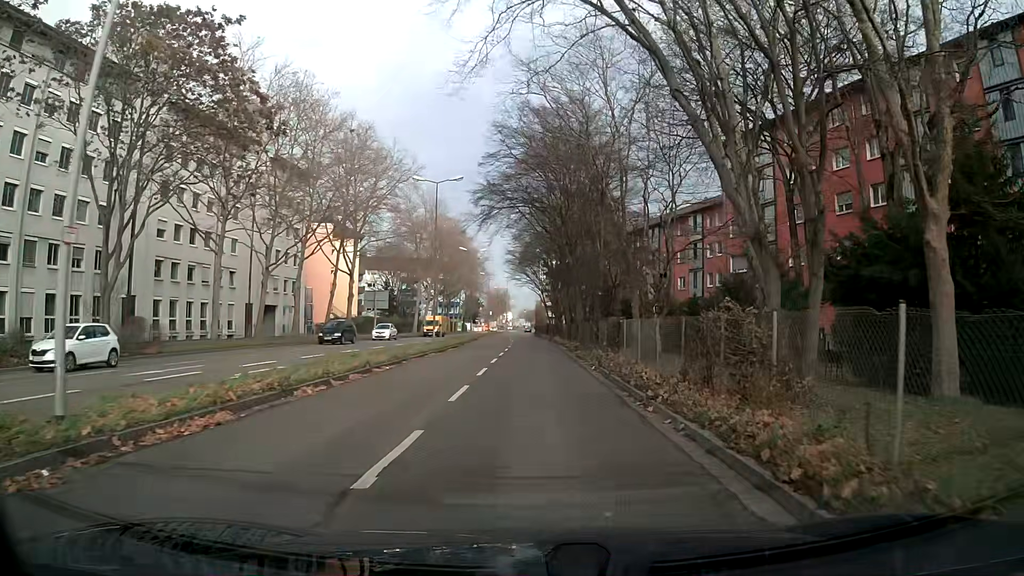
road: secondary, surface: asphalt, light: Day
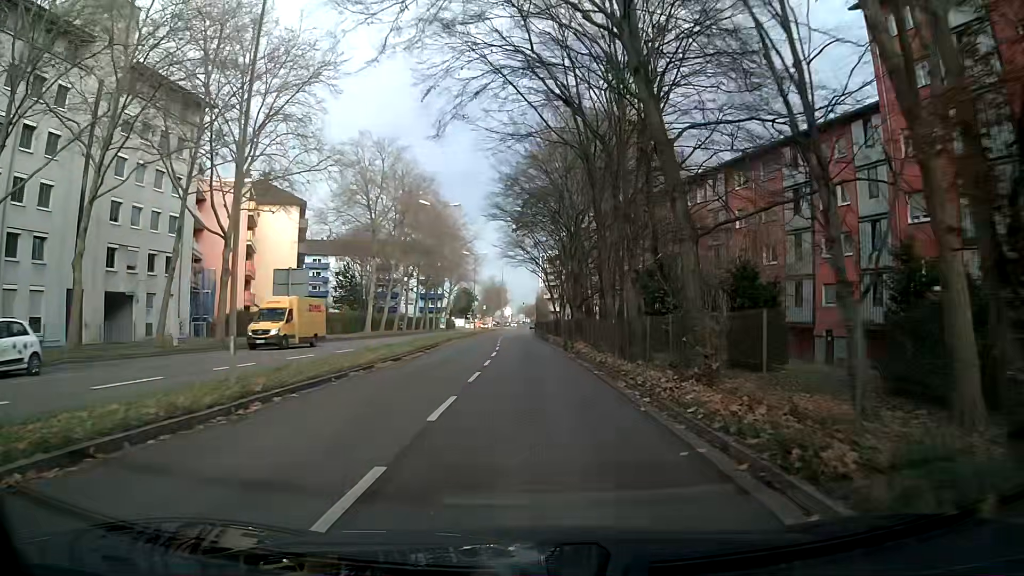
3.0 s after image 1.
(-0.6, +27.1) m; -2°
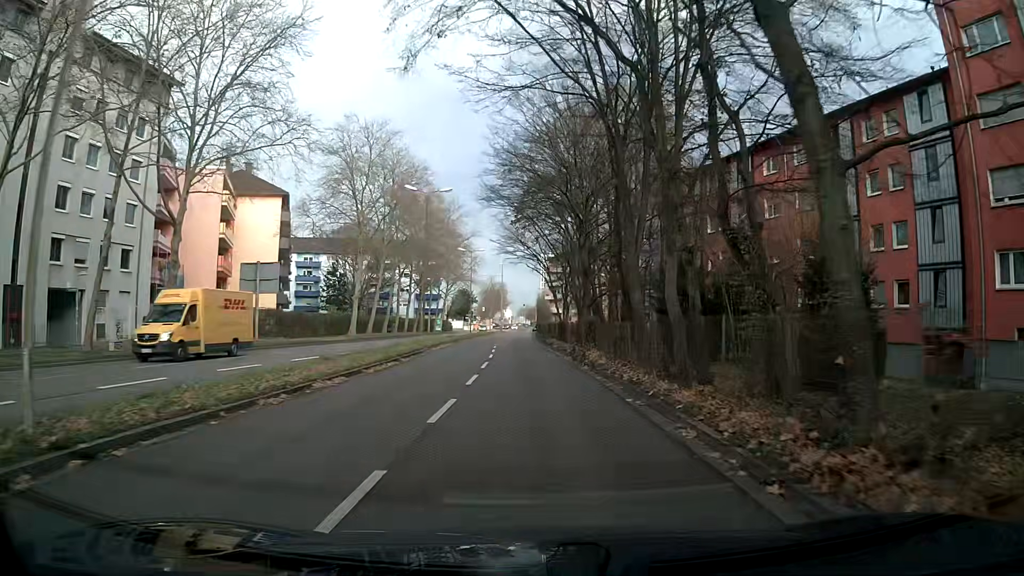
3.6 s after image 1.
(0.0, +6.1) m; -1°
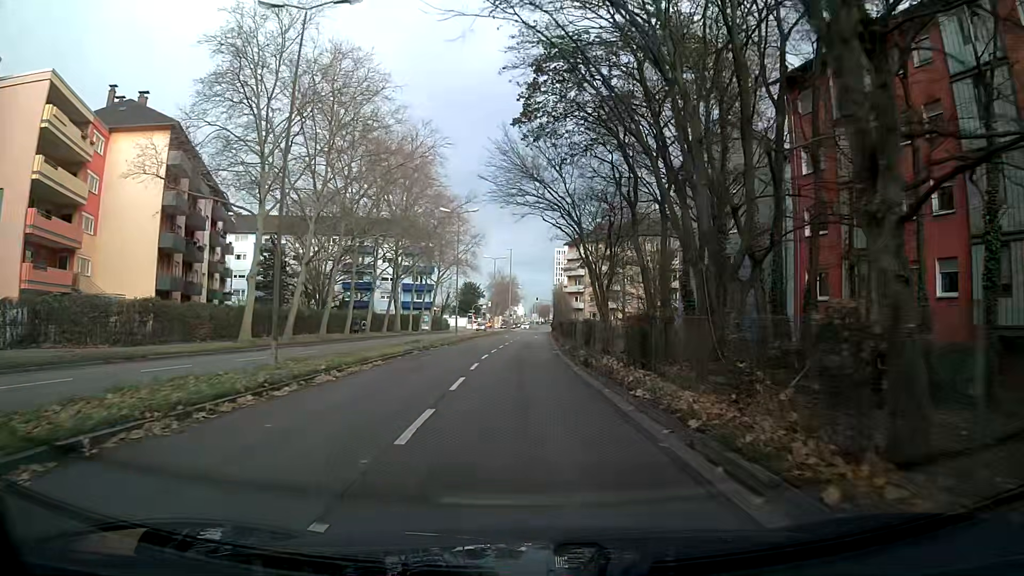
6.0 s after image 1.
(-0.1, +26.1) m; 0°
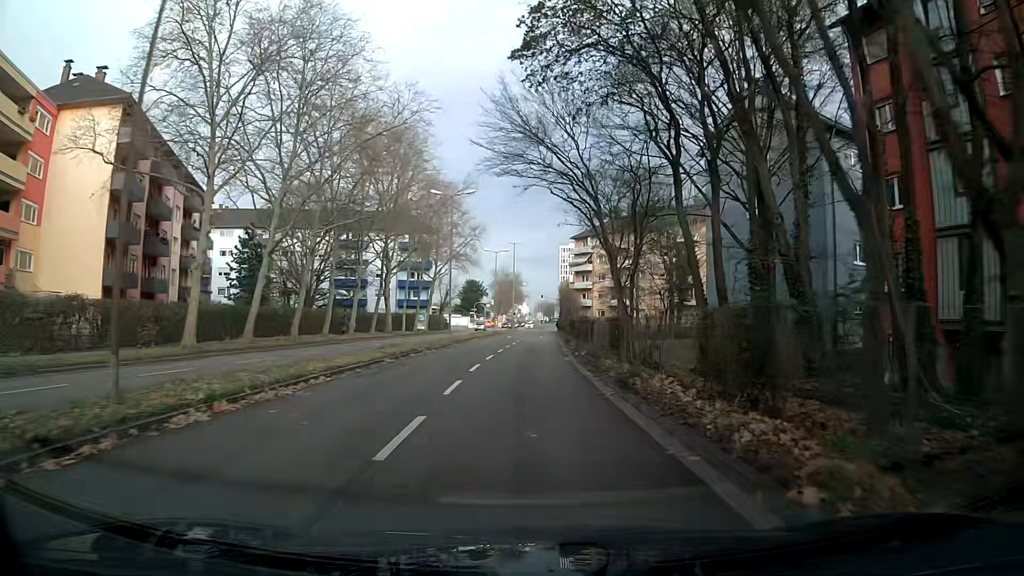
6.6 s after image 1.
(0.0, +6.9) m; 0°
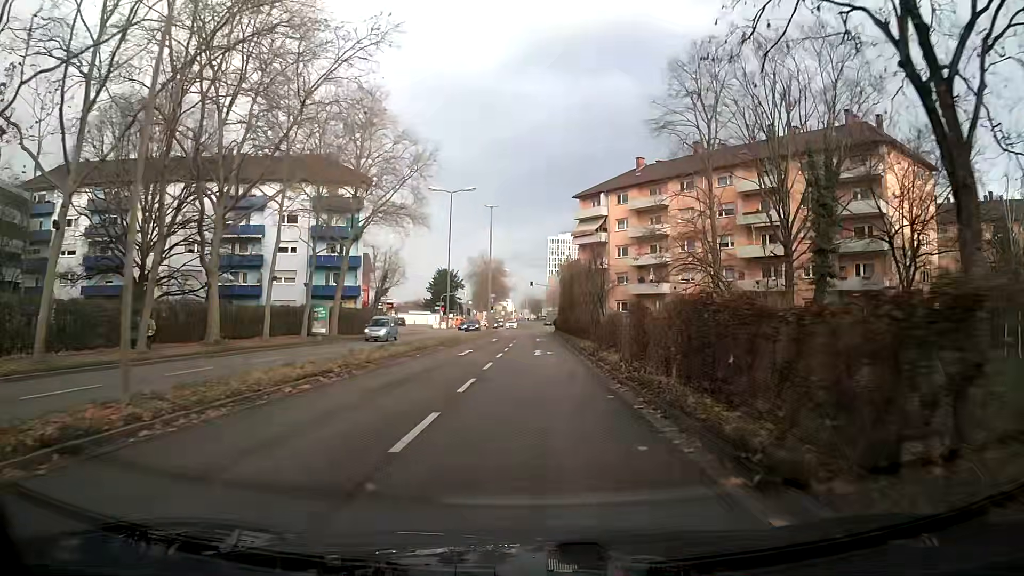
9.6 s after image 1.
(+0.3, +35.6) m; +2°
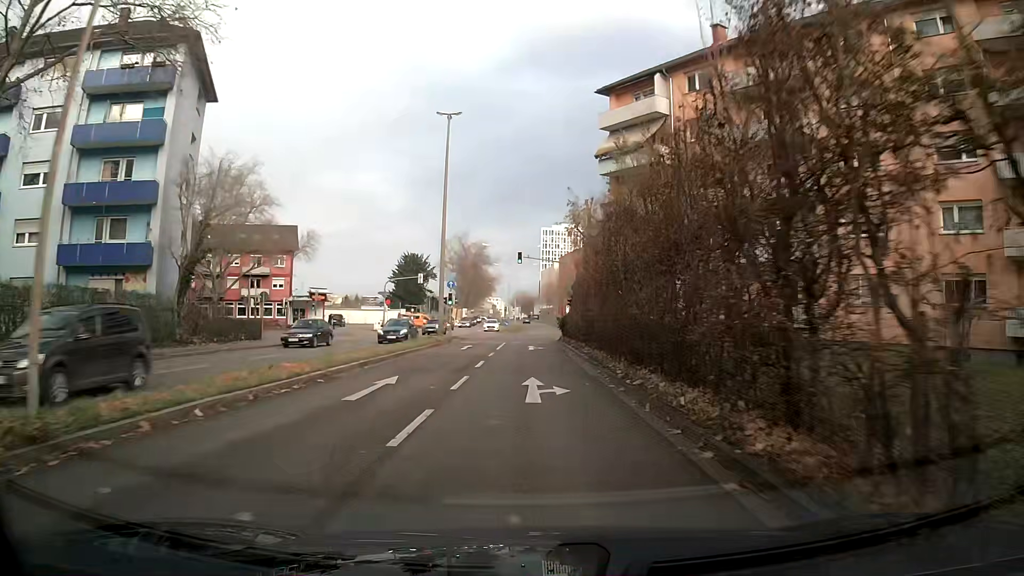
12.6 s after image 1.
(0.0, +35.8) m; 0°
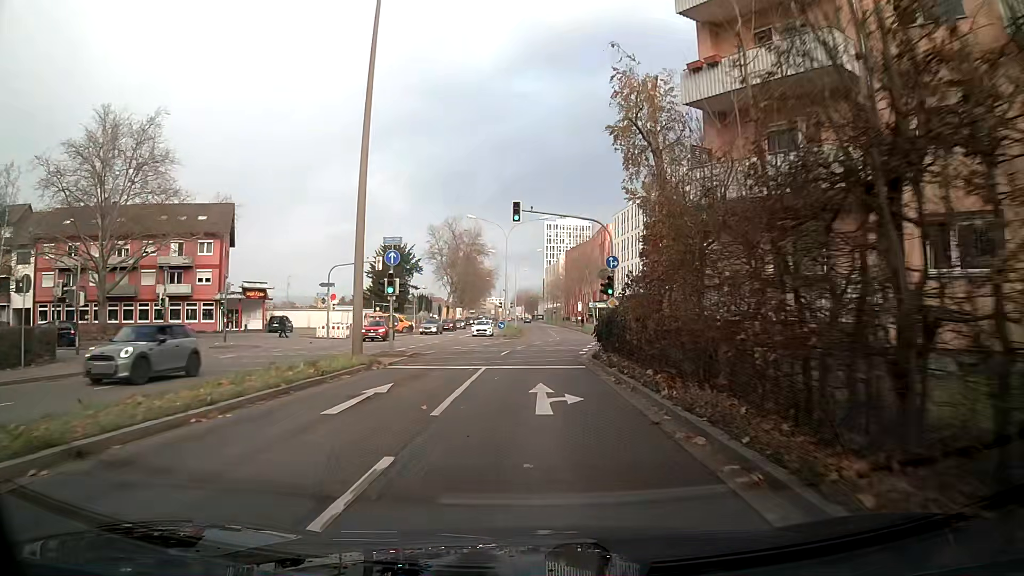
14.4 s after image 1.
(-0.1, +21.5) m; 0°
